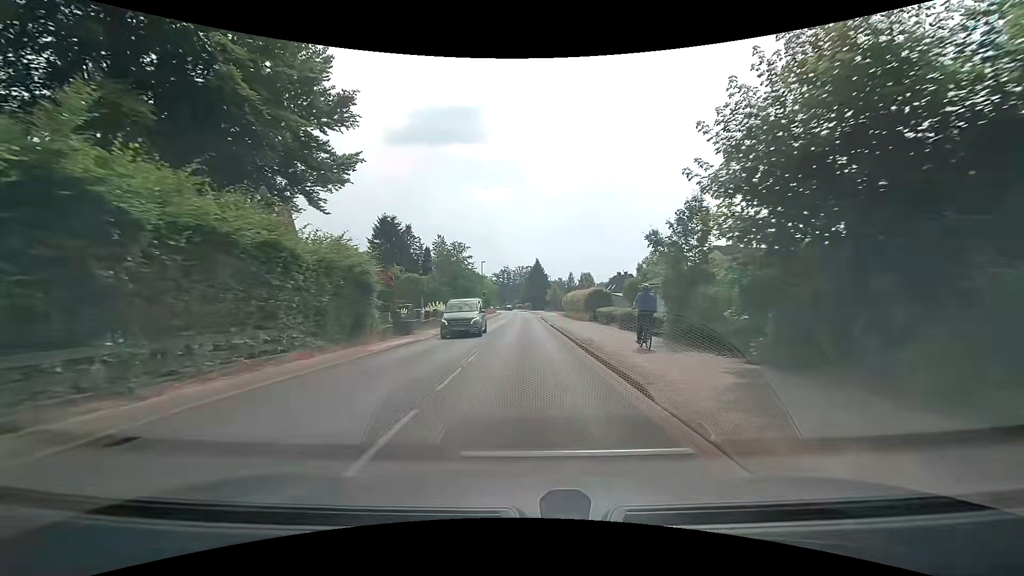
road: tertiary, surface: asphalt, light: Day
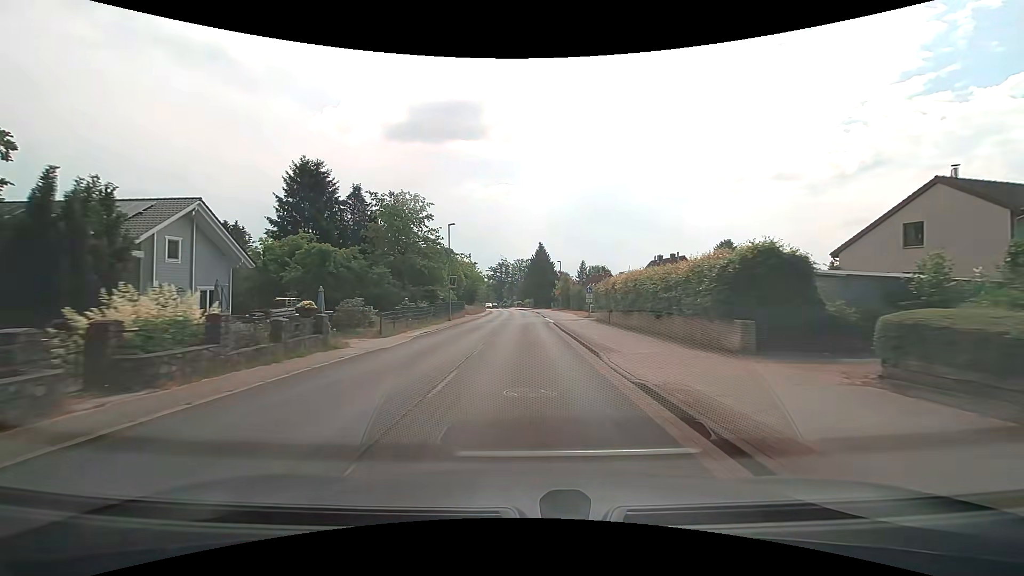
(0.0, +30.4) m; 0°
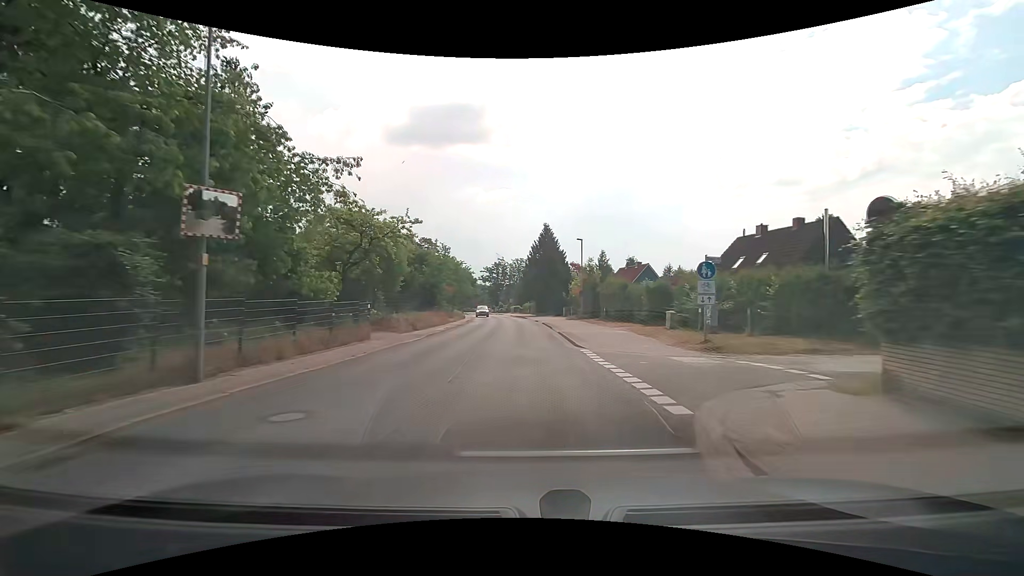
(+0.2, +30.4) m; 0°
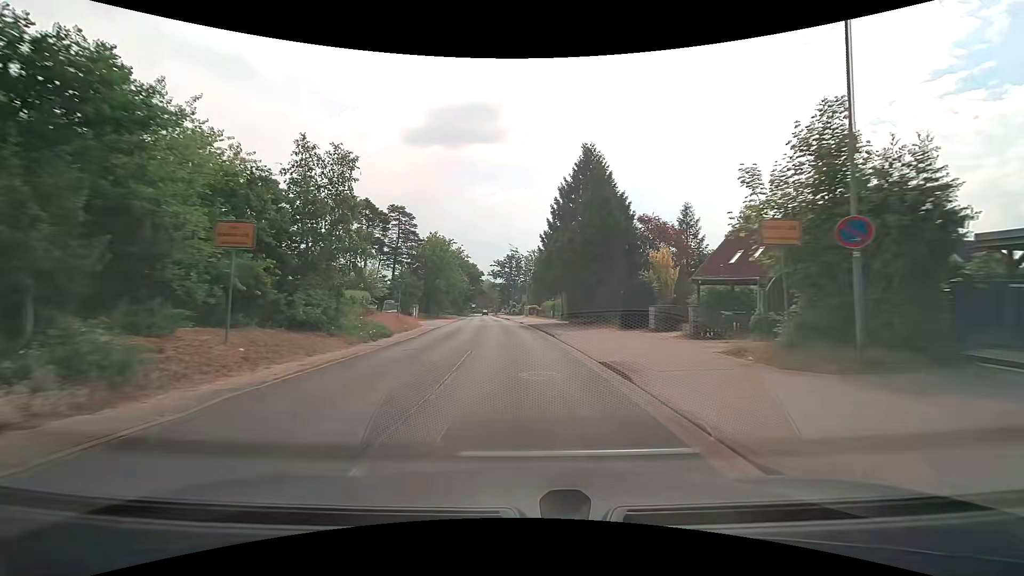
(-0.2, +38.0) m; -2°
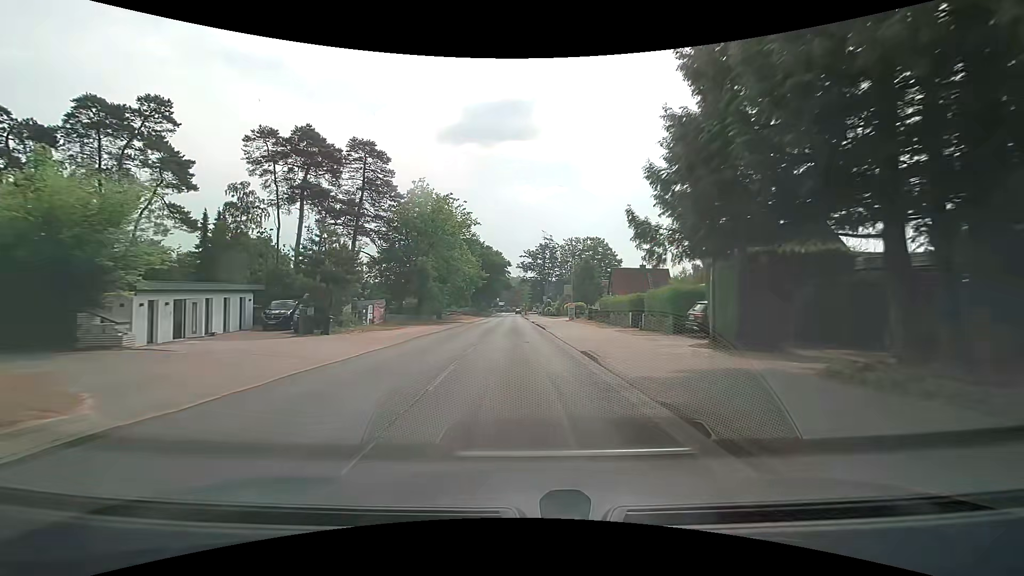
(-1.0, +30.4) m; -4°
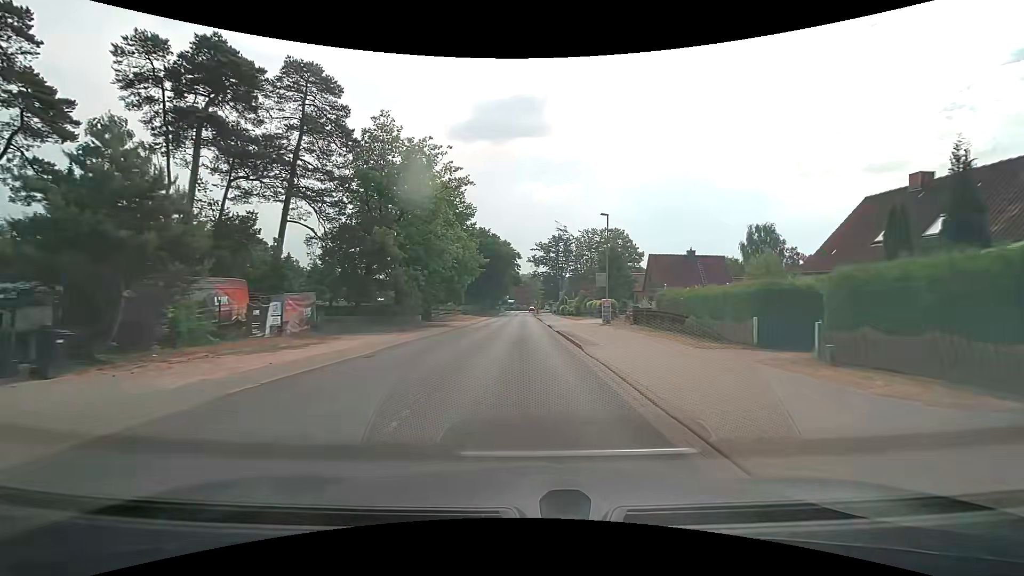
(-0.2, +15.2) m; -1°
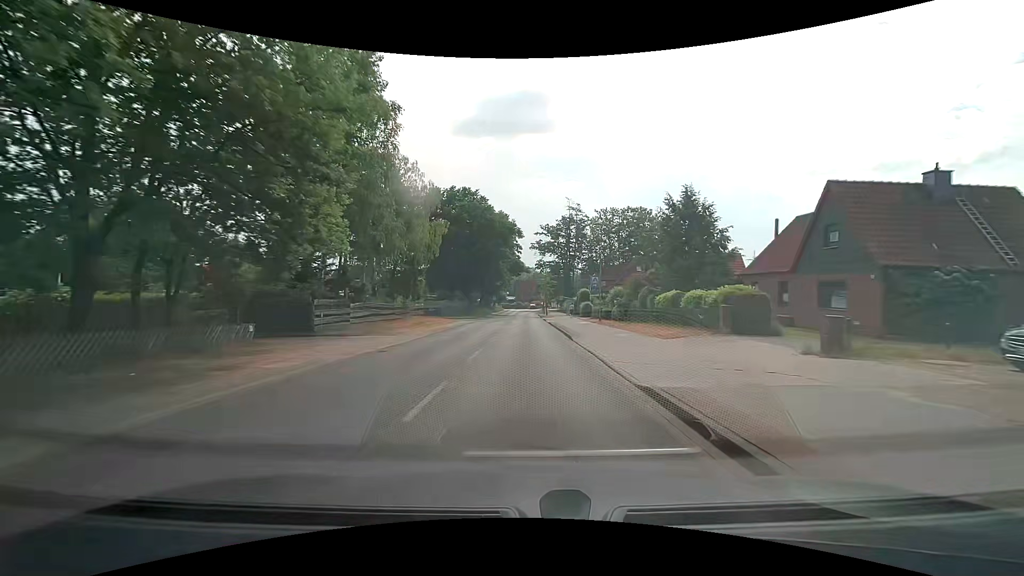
(-0.3, +30.6) m; 0°
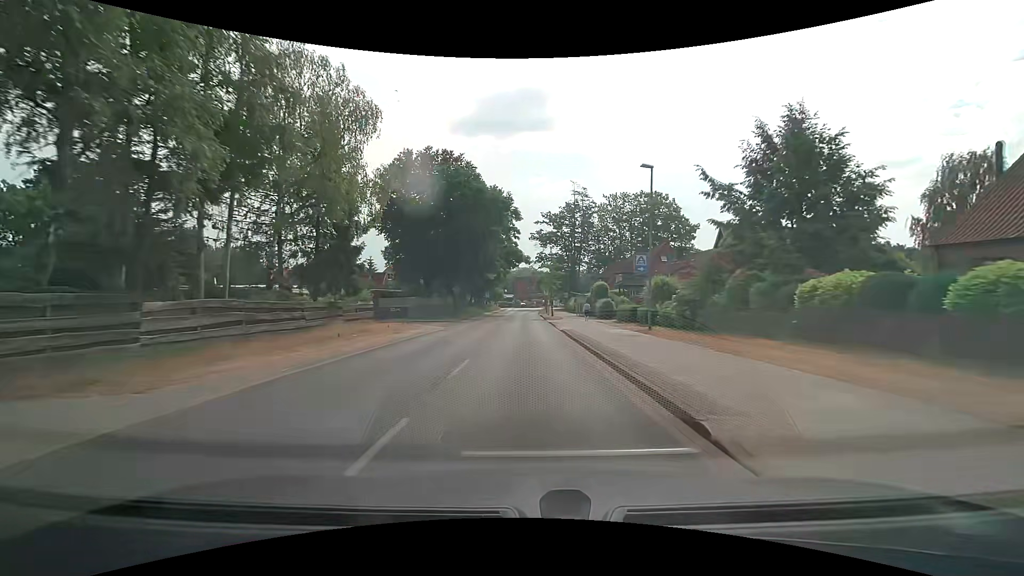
(0.0, +15.3) m; 0°
(0, +10) (0, +20) (0, +30) (0, +40) (0, +50) (0, +60) (0, +70) (0, +80) (+1, +90) (+2, +100) m
